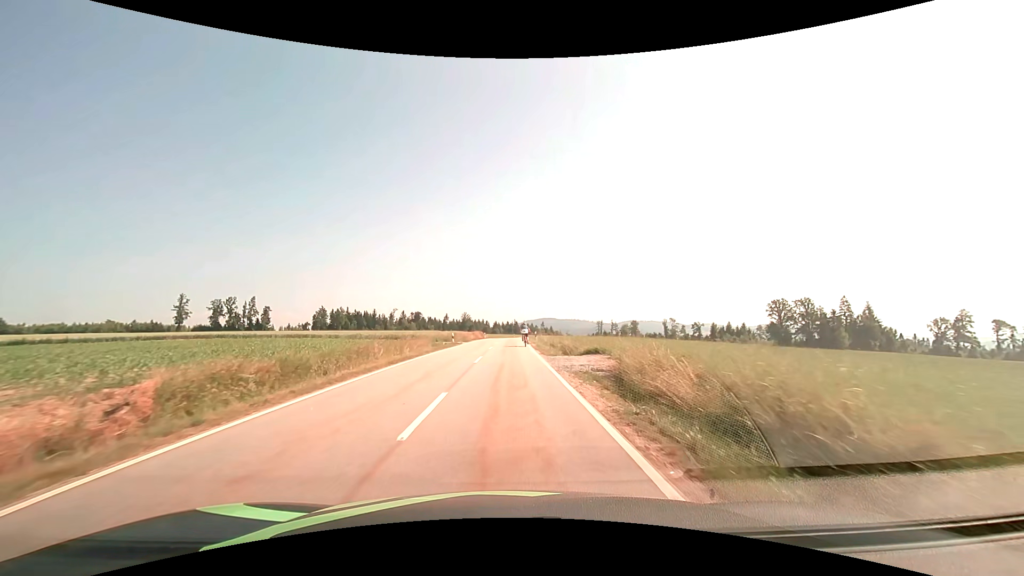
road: tertiary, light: Day
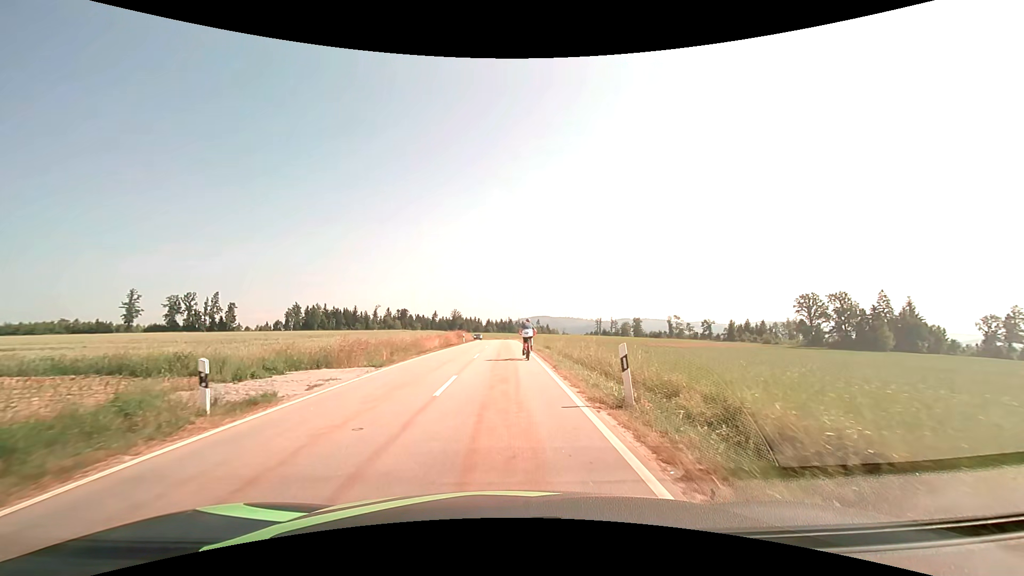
(+0.3, +33.1) m; +1°
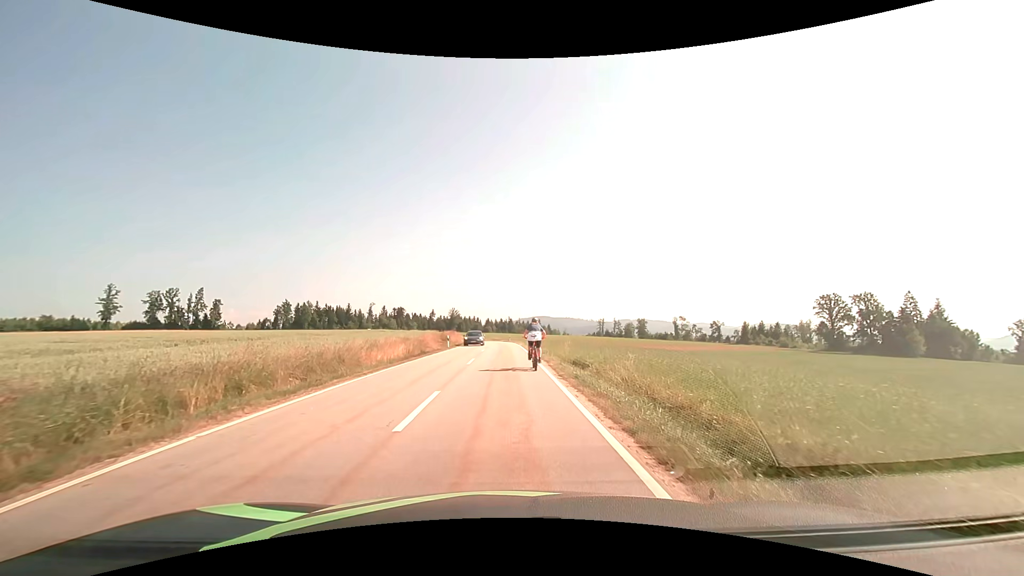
(0.0, +15.4) m; 0°
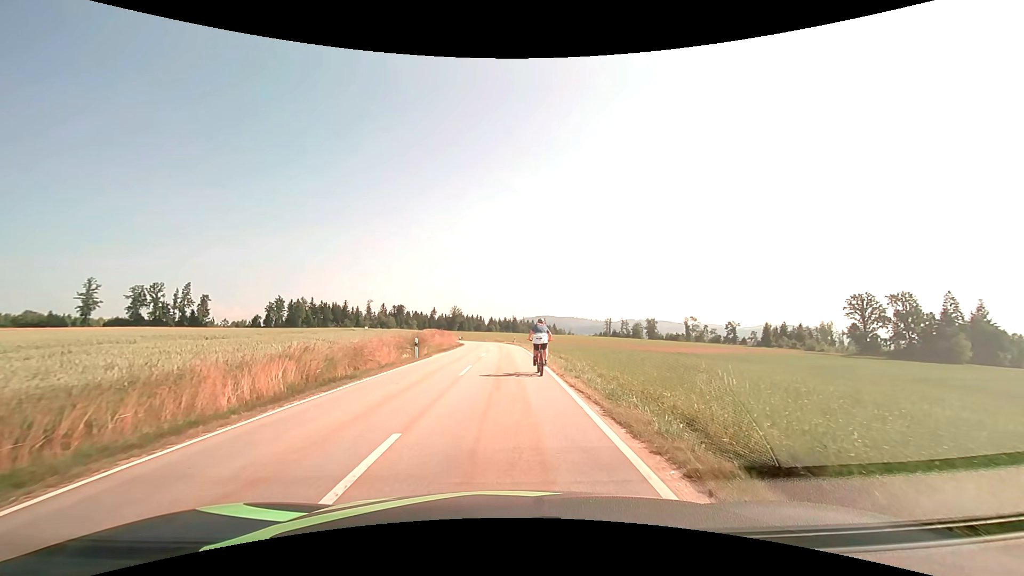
(-0.1, +16.6) m; -1°
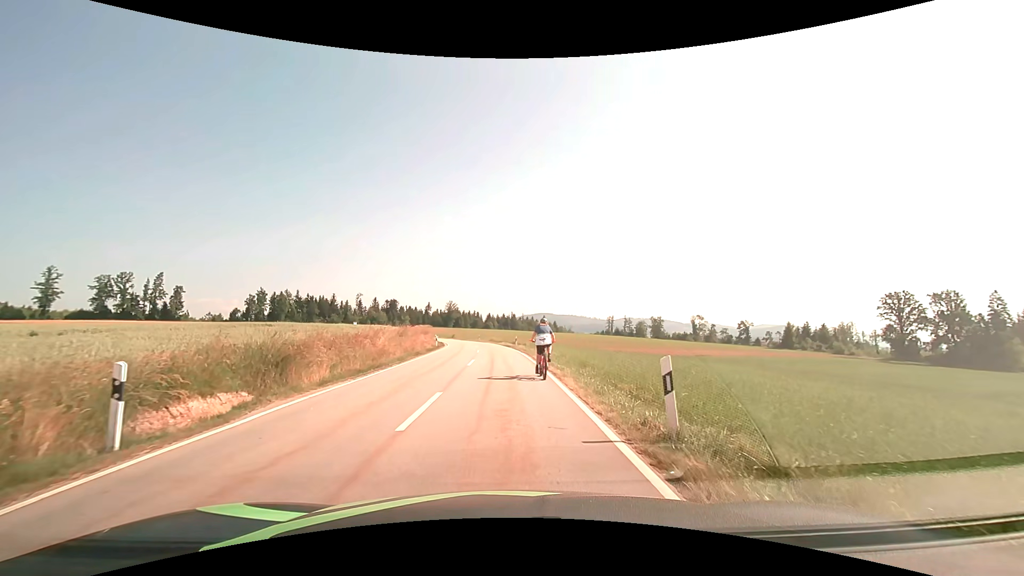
(+0.1, +20.4) m; 0°
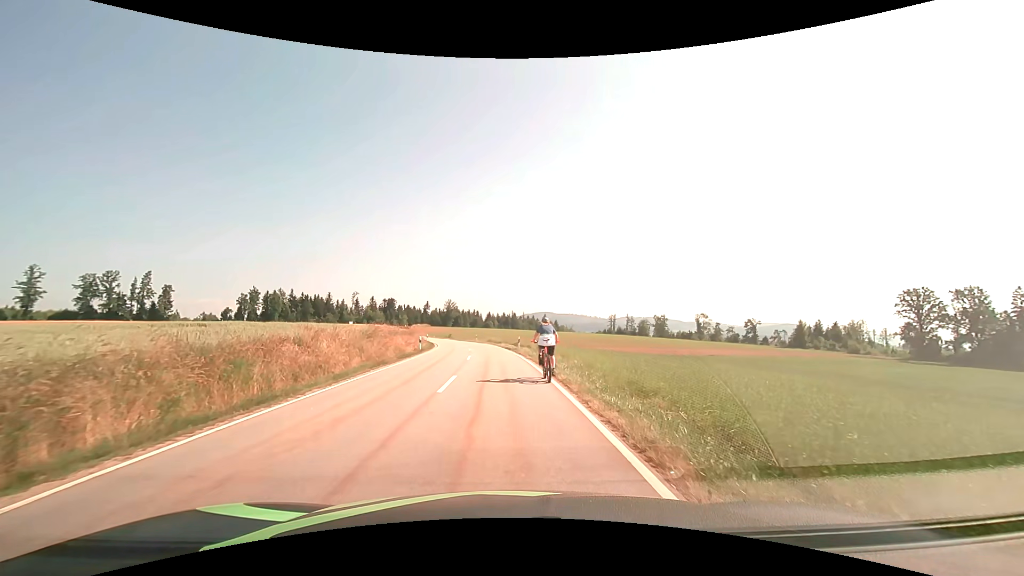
(0.0, +8.5) m; 0°
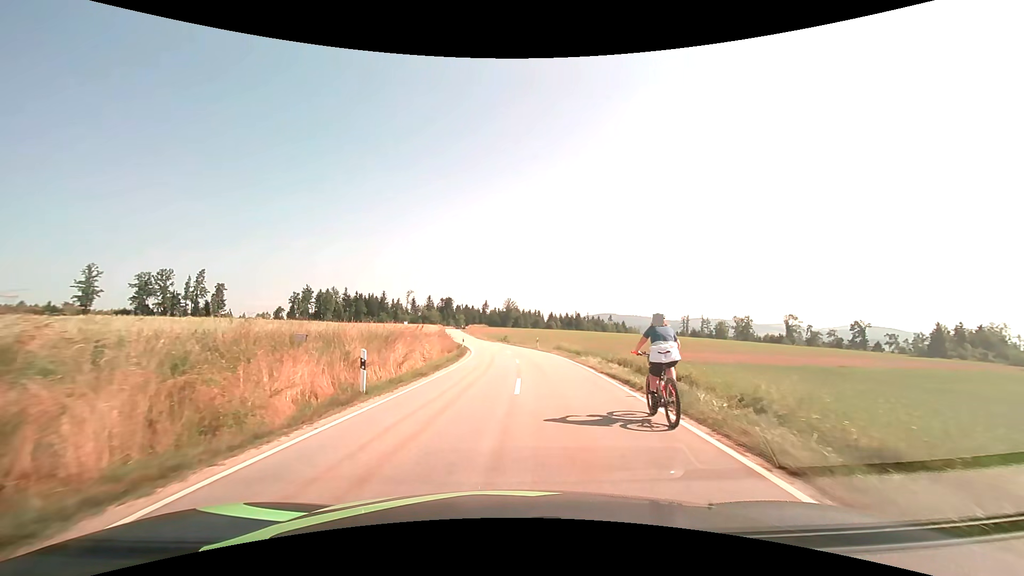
(-1.2, +25.1) m; -7°
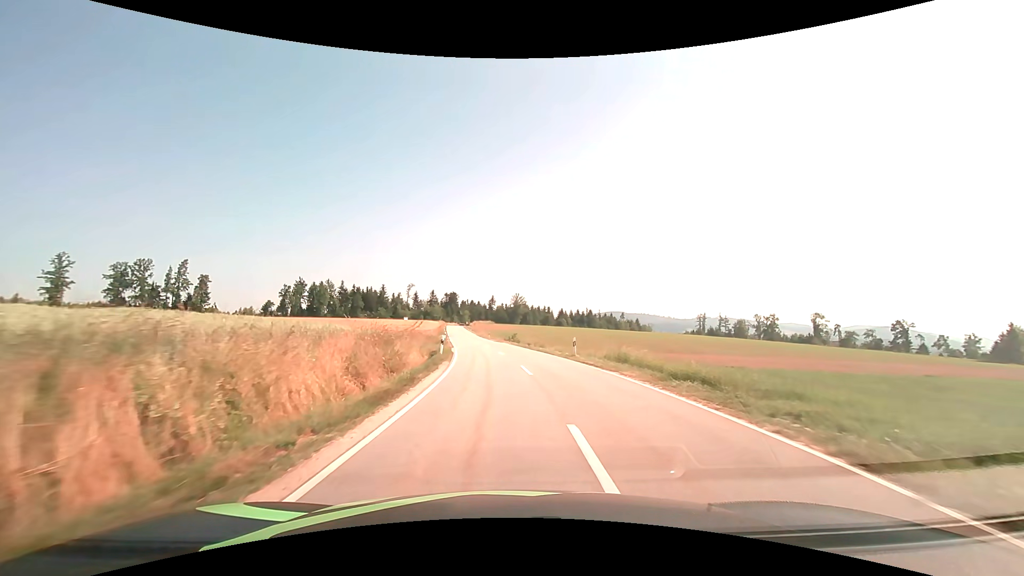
(-0.2, +20.8) m; -1°
(0, +10) (0, +20) (0, +30) (-1, +40) (-2, +50) (-3, +60) (-4, +70) (-5, +80) (-6, +90) (-7, +100) m
